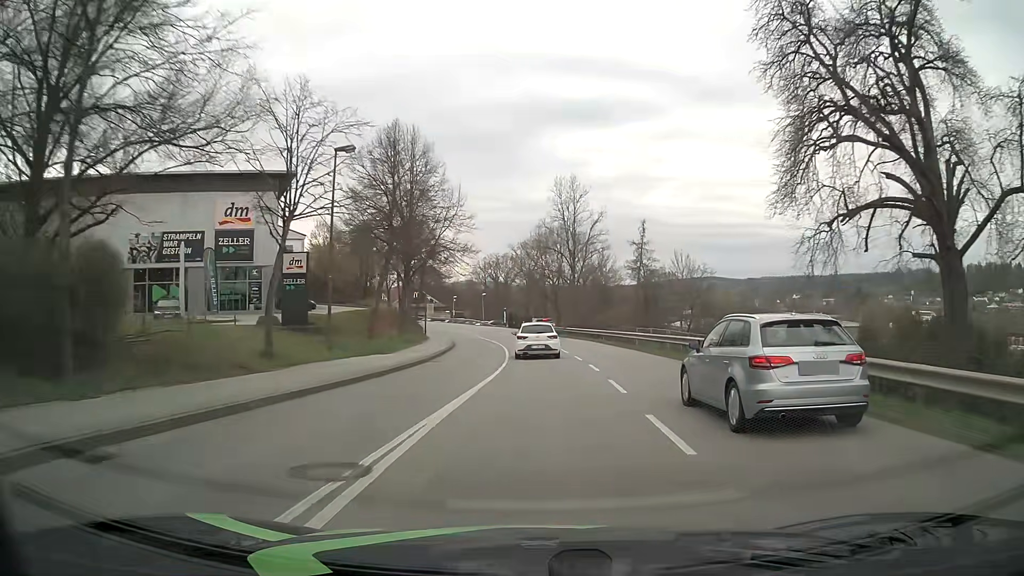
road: tertiary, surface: asphalt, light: Day
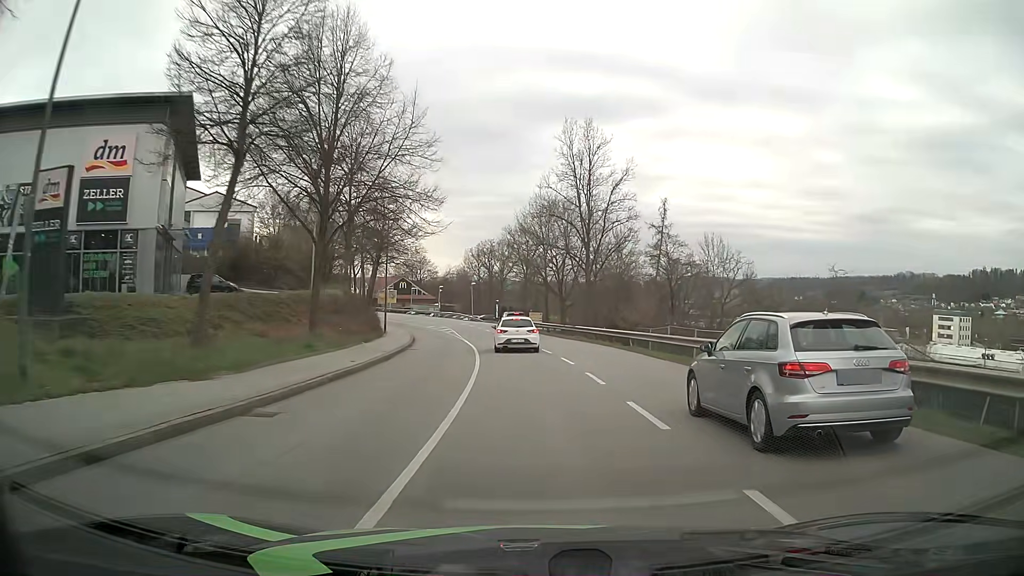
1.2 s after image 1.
(+0.2, +16.6) m; 0°
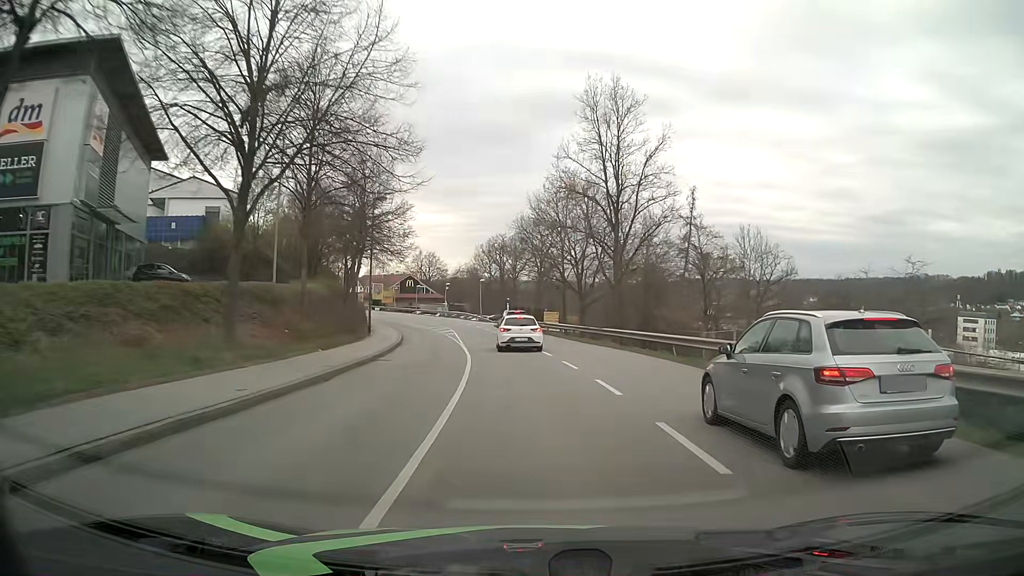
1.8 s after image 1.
(-0.1, +8.4) m; -1°
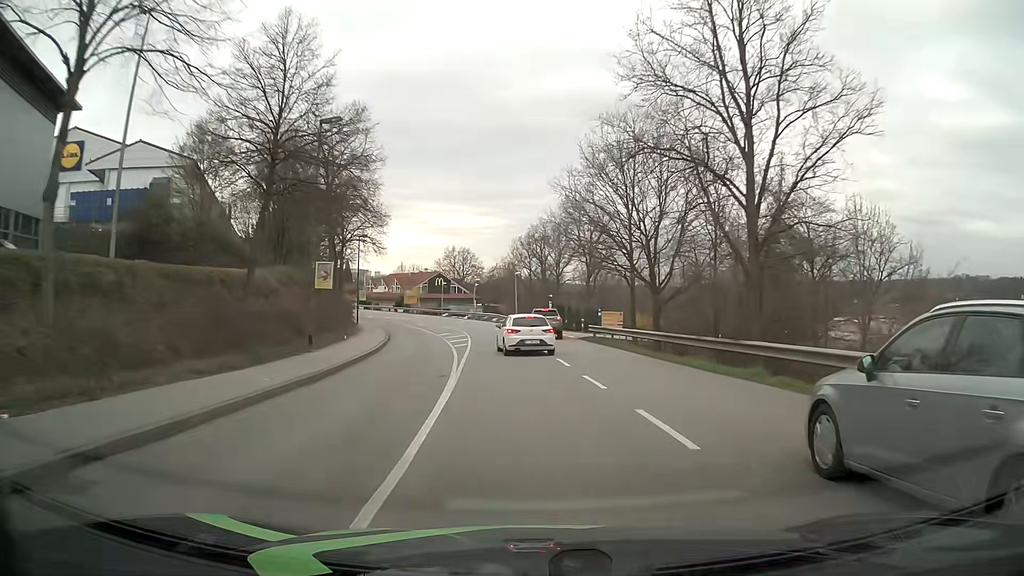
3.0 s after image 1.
(-0.5, +16.8) m; -4°
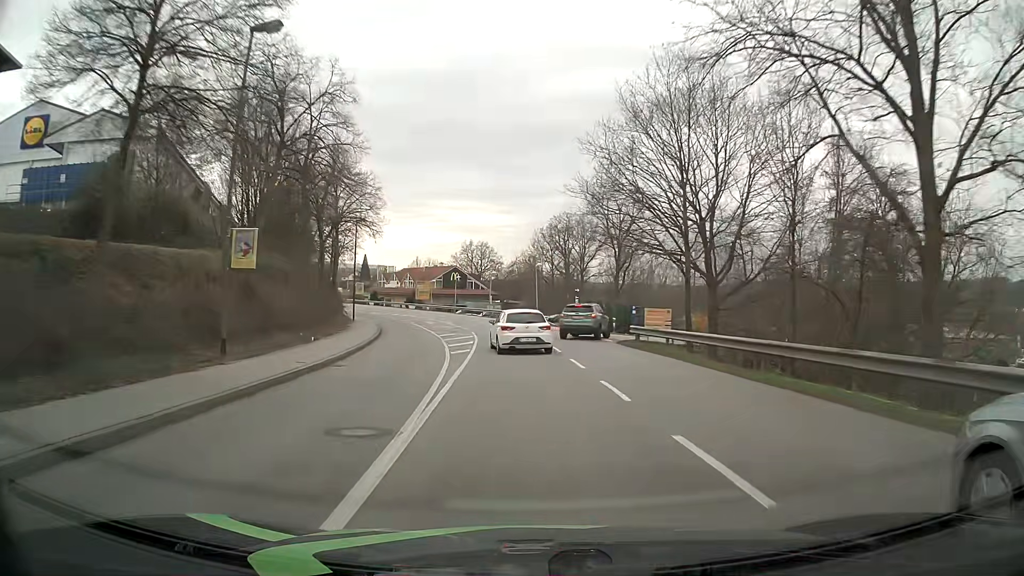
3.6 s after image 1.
(-0.1, +8.1) m; -2°
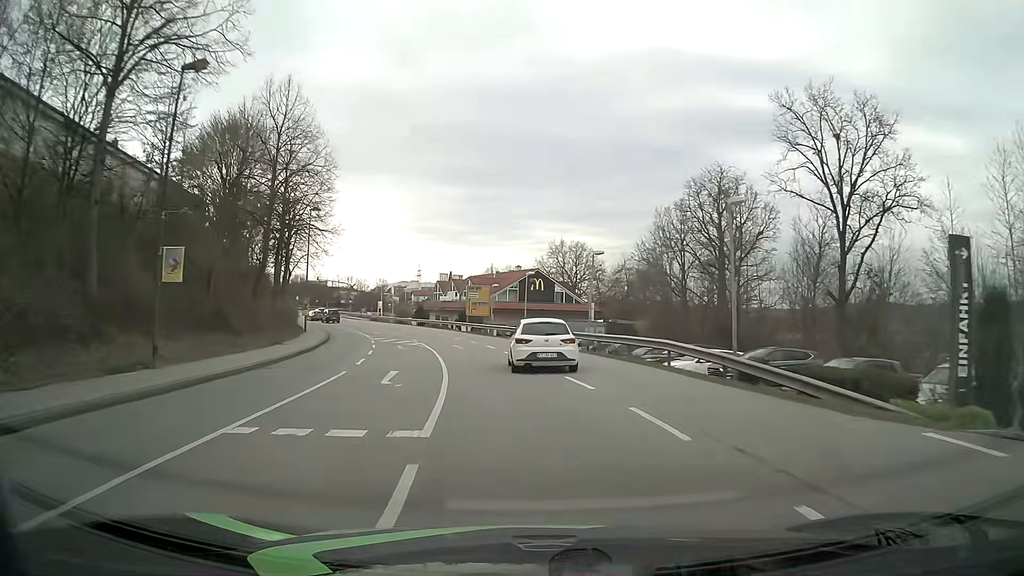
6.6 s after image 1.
(-2.4, +38.3) m; -8°
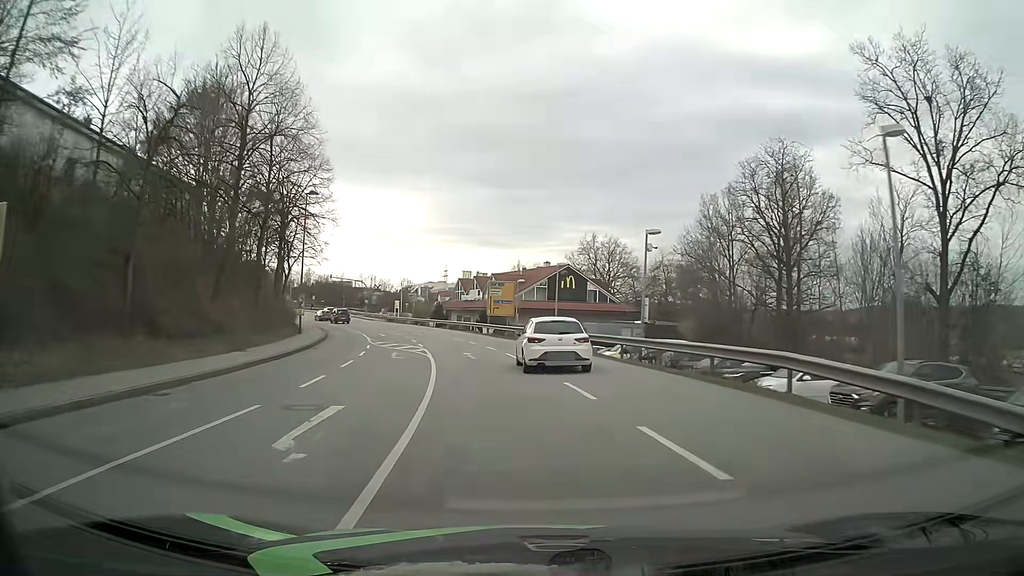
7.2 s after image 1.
(-0.2, +7.9) m; -3°
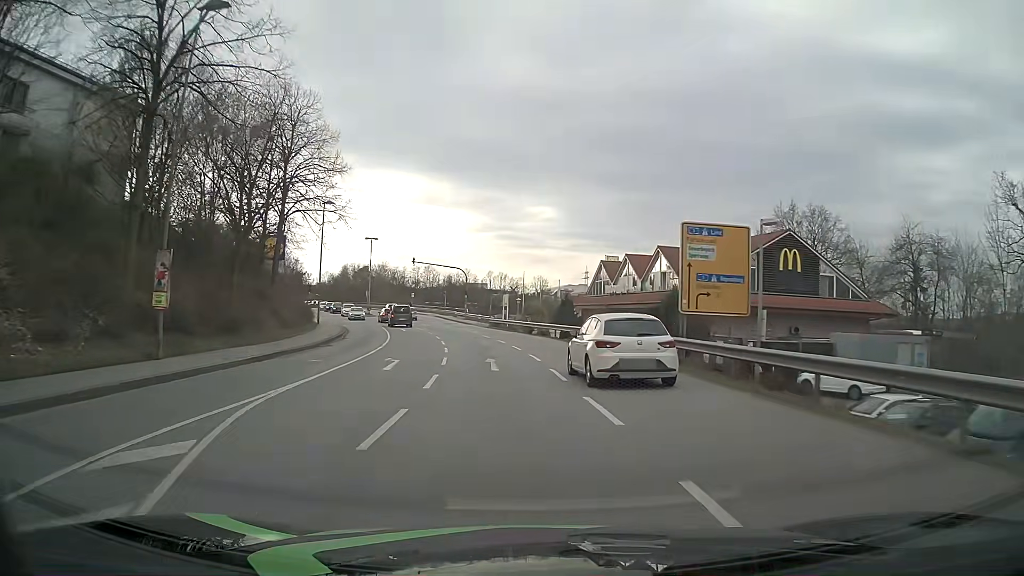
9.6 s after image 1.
(-3.1, +32.6) m; -11°
(0, +10) (-1, +20) (-3, +30) (-4, +40) (-6, +49) (-9, +59) (-12, +69) (-15, +78) (-18, +88) (-22, +97) m
